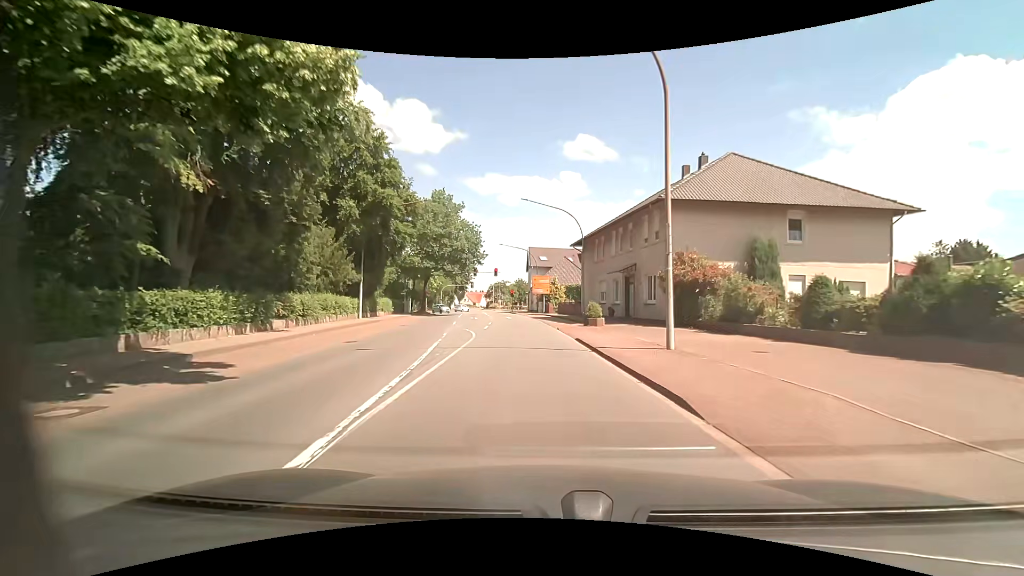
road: primary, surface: asphalt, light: Day
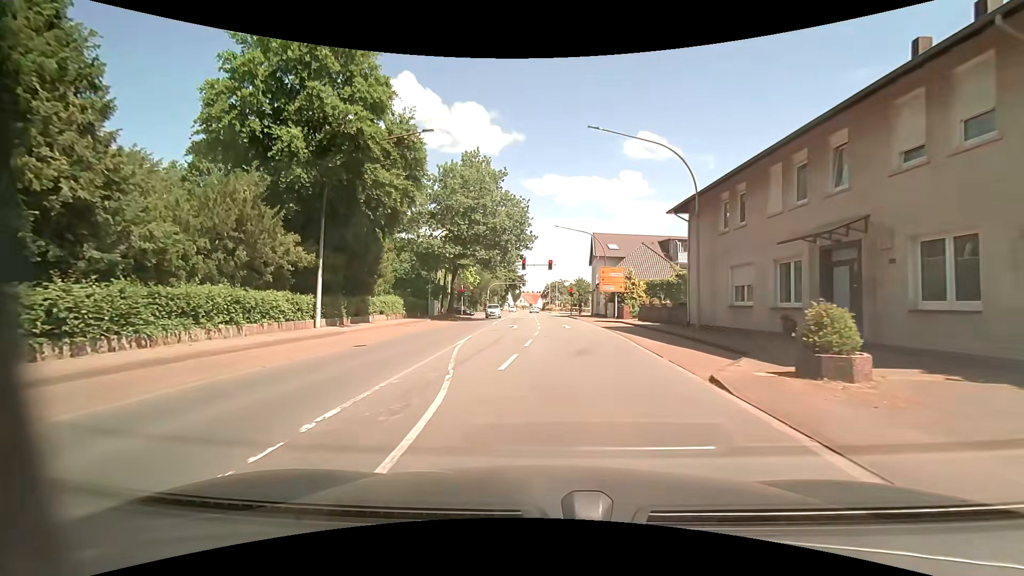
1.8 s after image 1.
(-1.0, +17.0) m; -8°
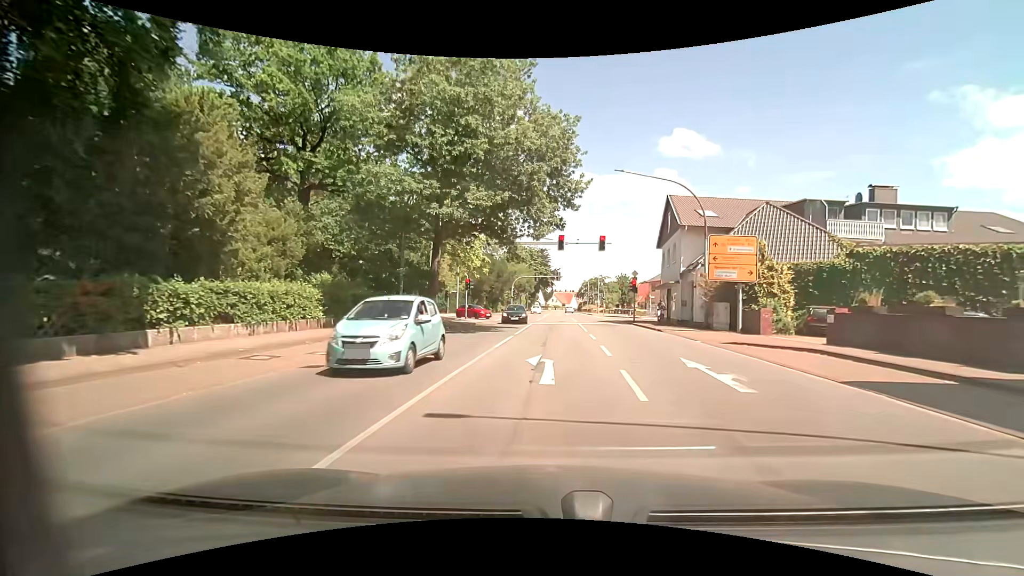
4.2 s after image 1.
(-1.1, +21.2) m; -4°
